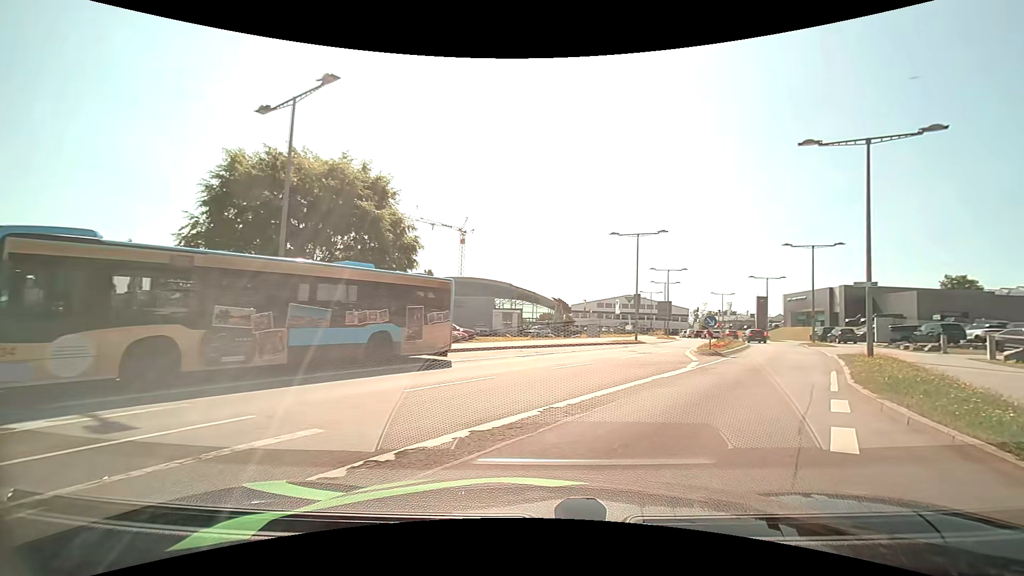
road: secondary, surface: asphalt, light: Day
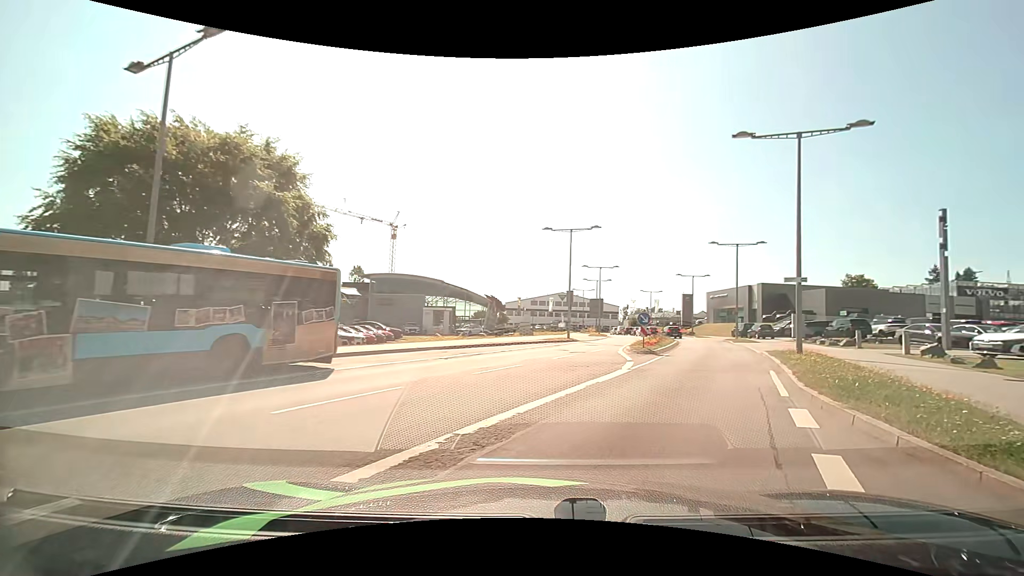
(+0.1, +2.0) m; +5°
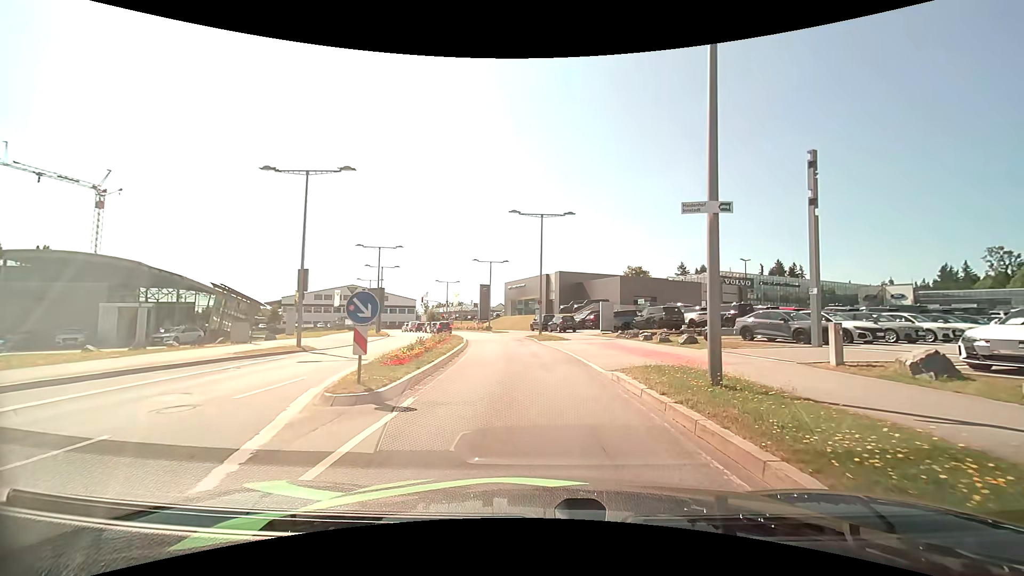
(+4.0, +13.9) m; +24°
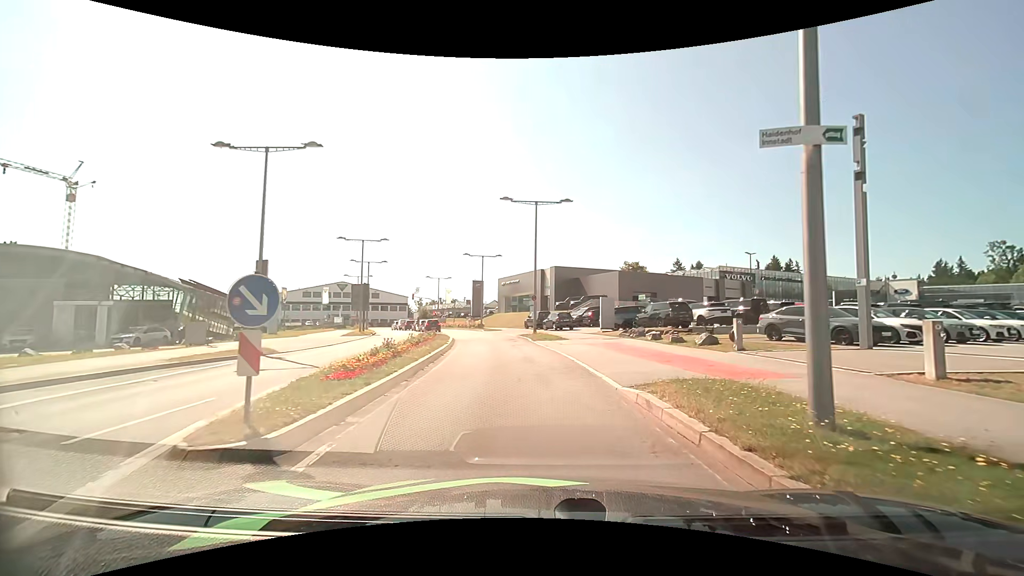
(0.0, +3.2) m; 0°
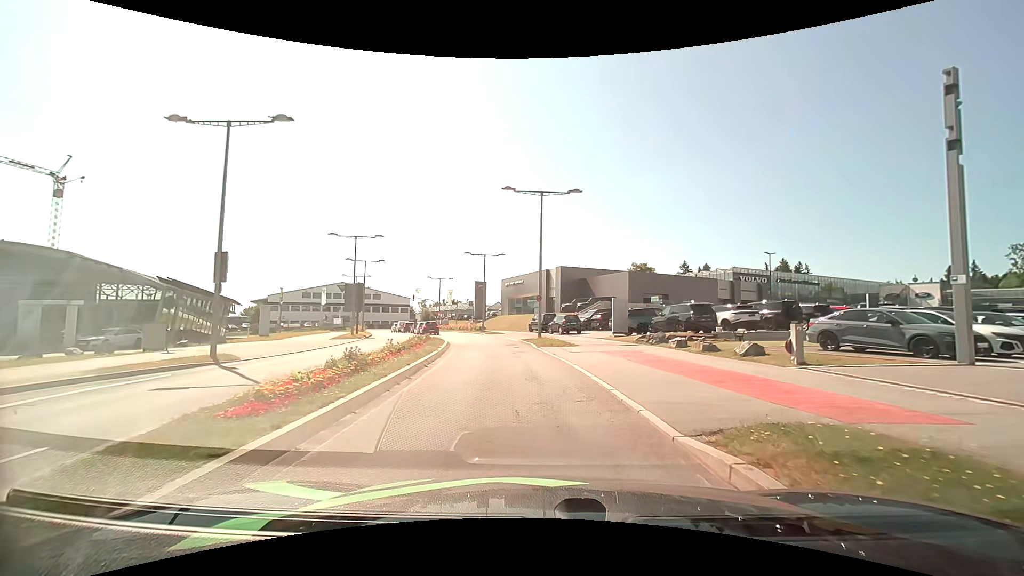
(0.0, +3.3) m; 0°
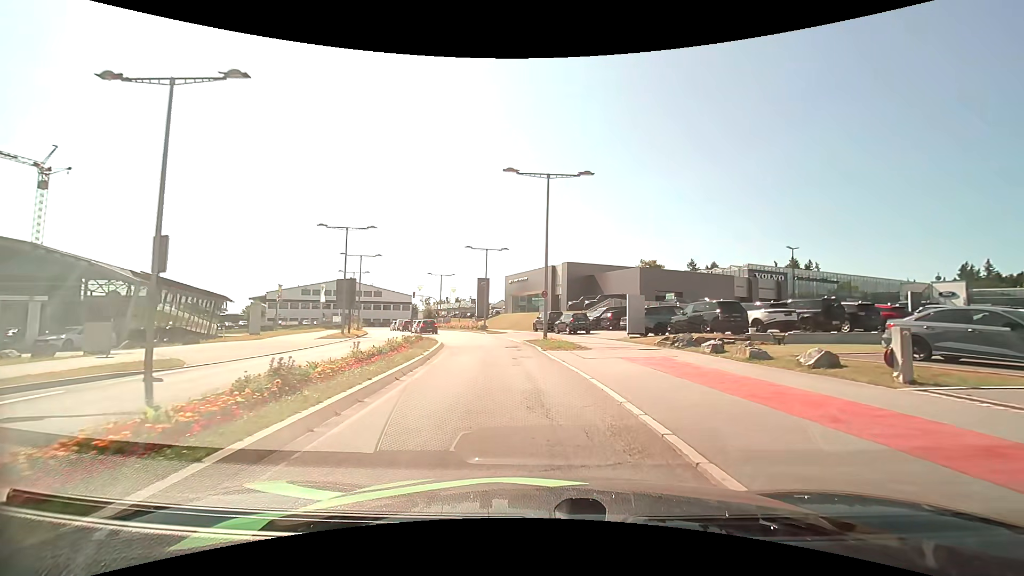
(0.0, +3.5) m; 0°
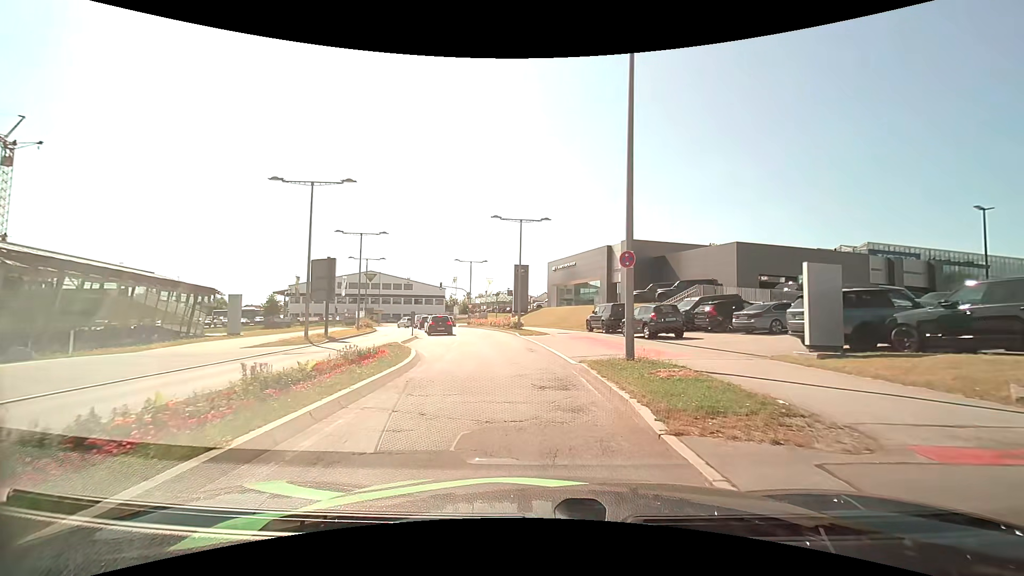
(-0.7, +14.3) m; -6°
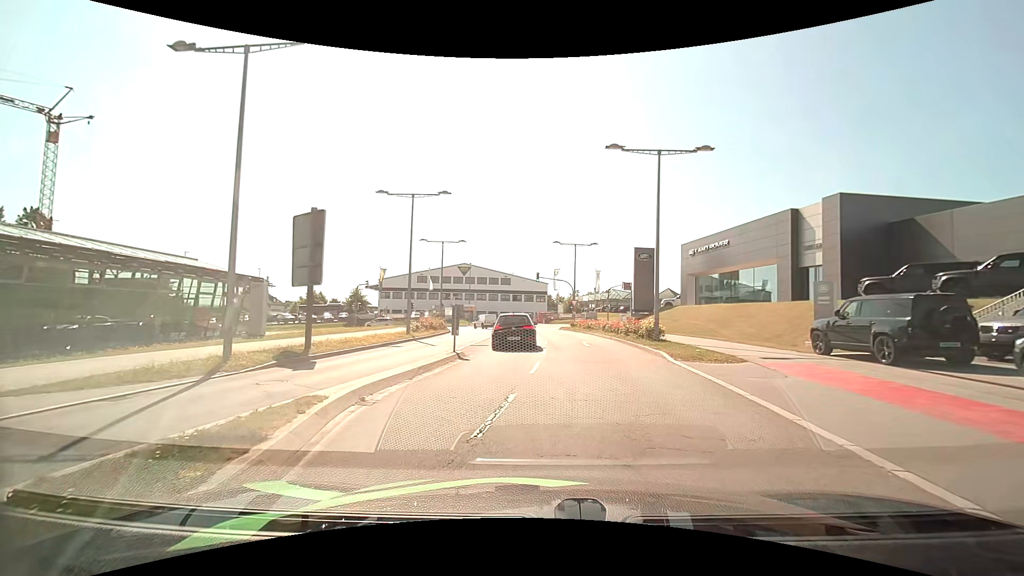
(-1.3, +16.1) m; -12°
(-1, +10) (-1, +20) (-1, +30) (-1, +40) (-2, +50) (-3, +60) (-6, +69) (-13, +77) (-22, +79) (-32, +79) m
